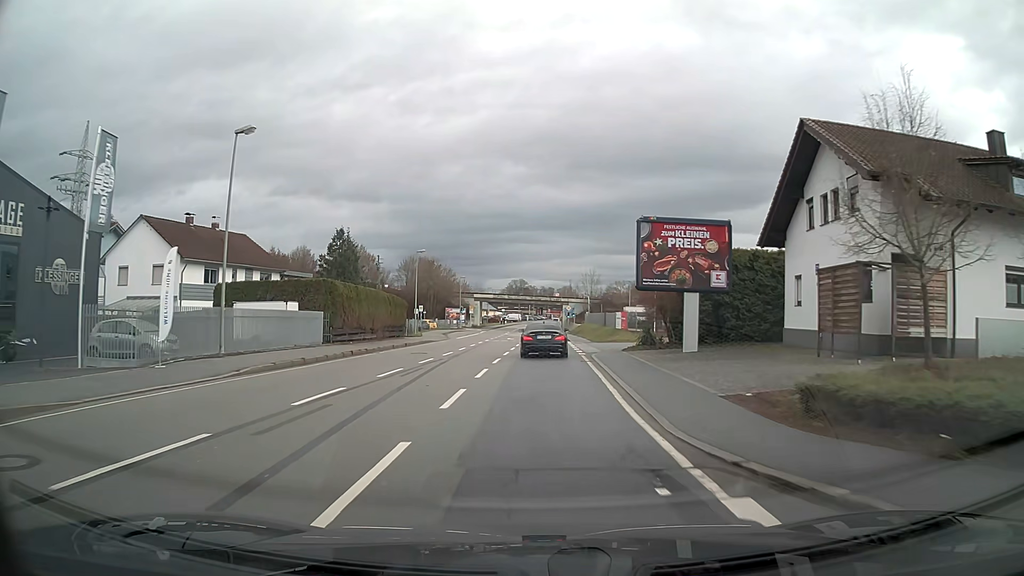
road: primary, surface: asphalt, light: Day
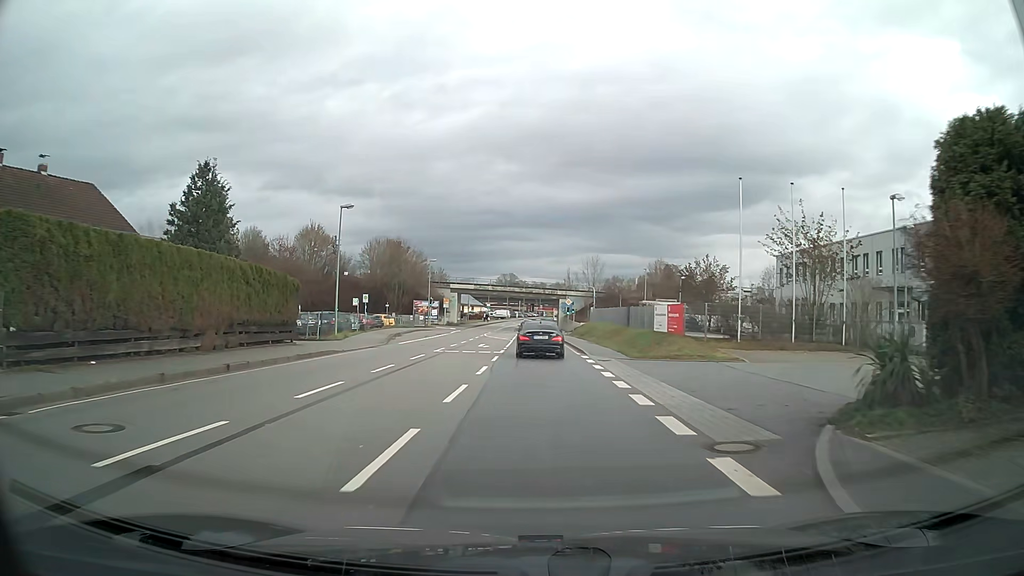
(+0.1, +23.1) m; +1°
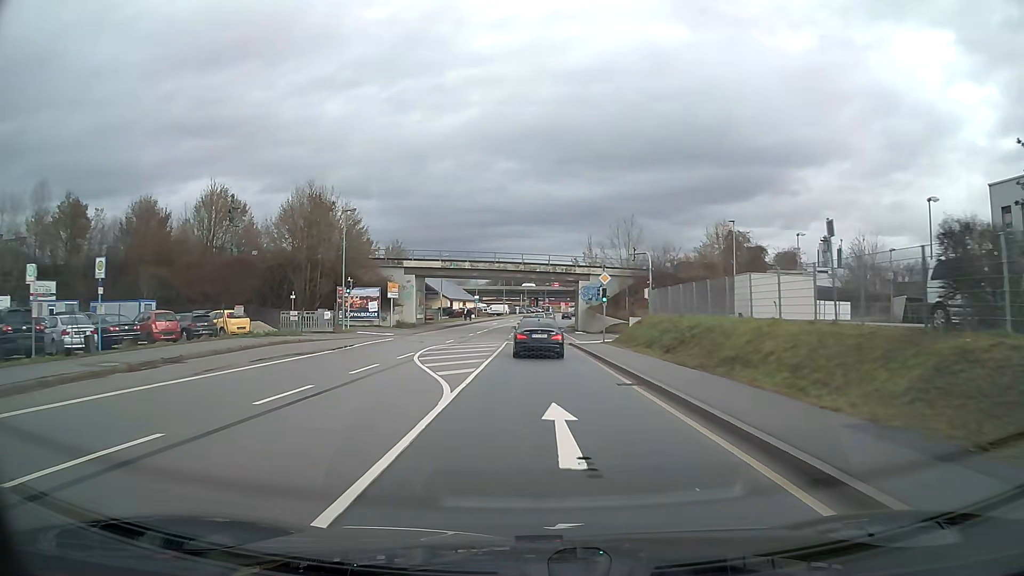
(0.0, +37.8) m; 0°
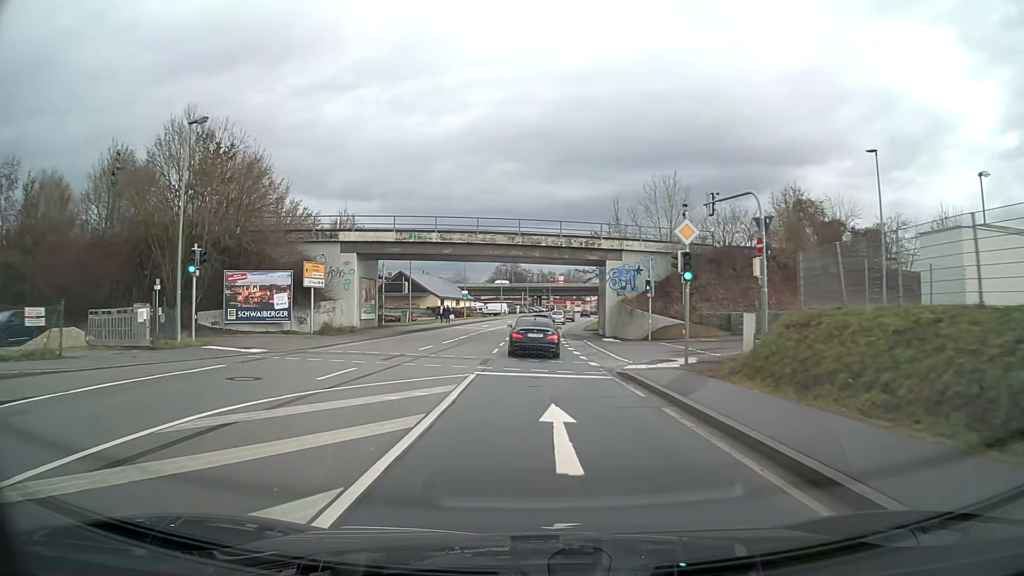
(0.0, +21.7) m; 0°
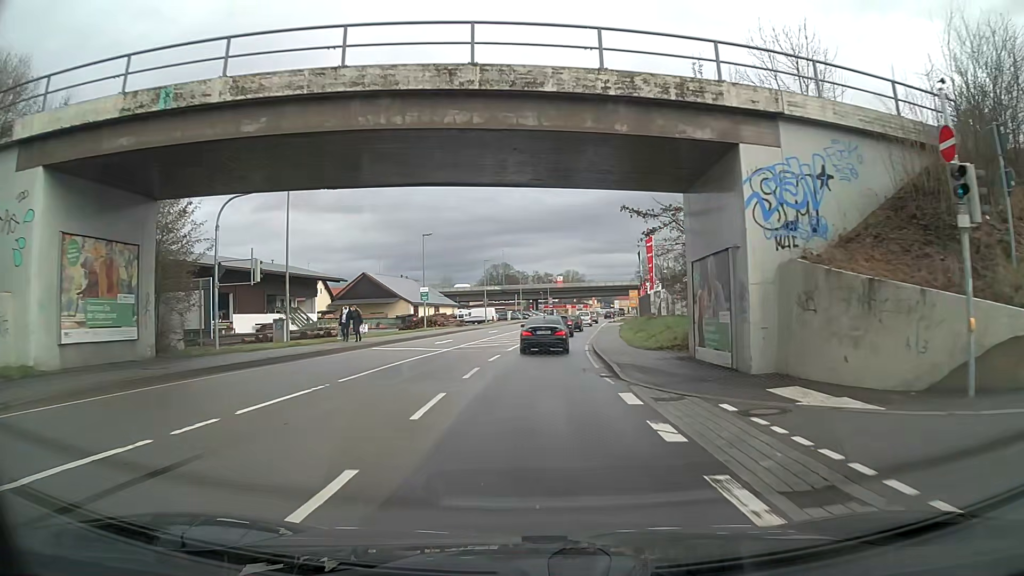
(+0.1, +28.6) m; +1°
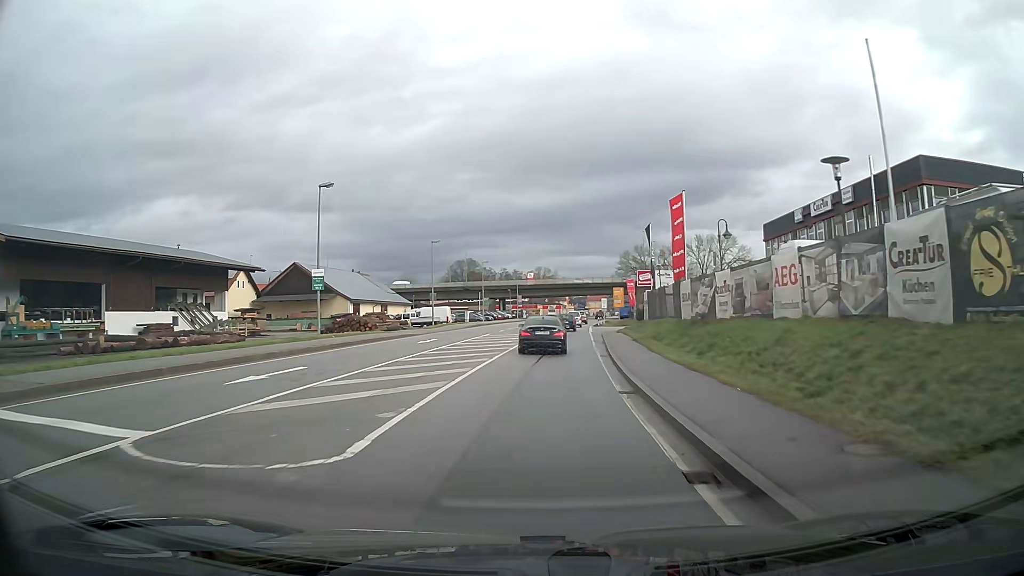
(+0.5, +21.5) m; +3°
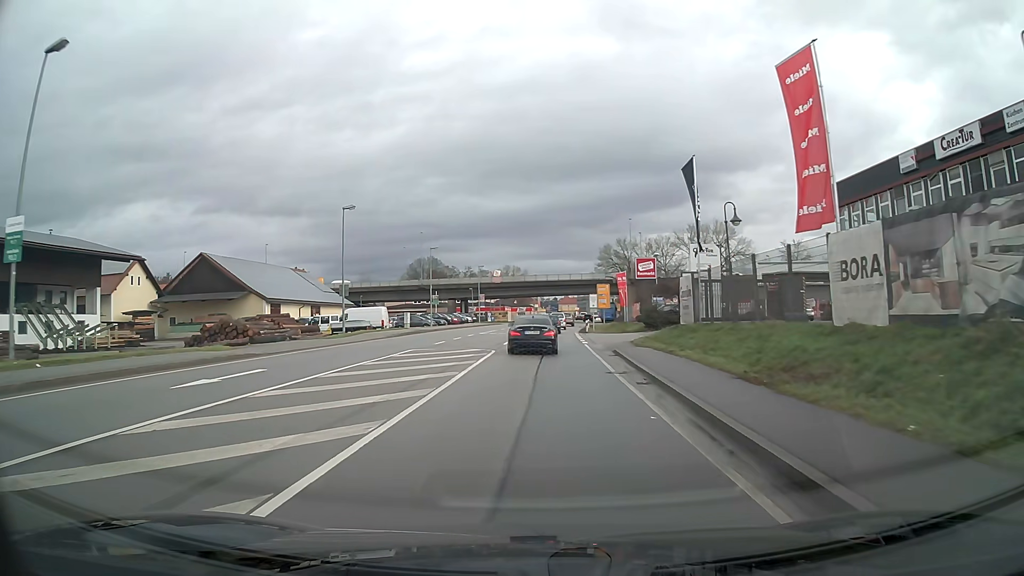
(+0.4, +21.3) m; +2°
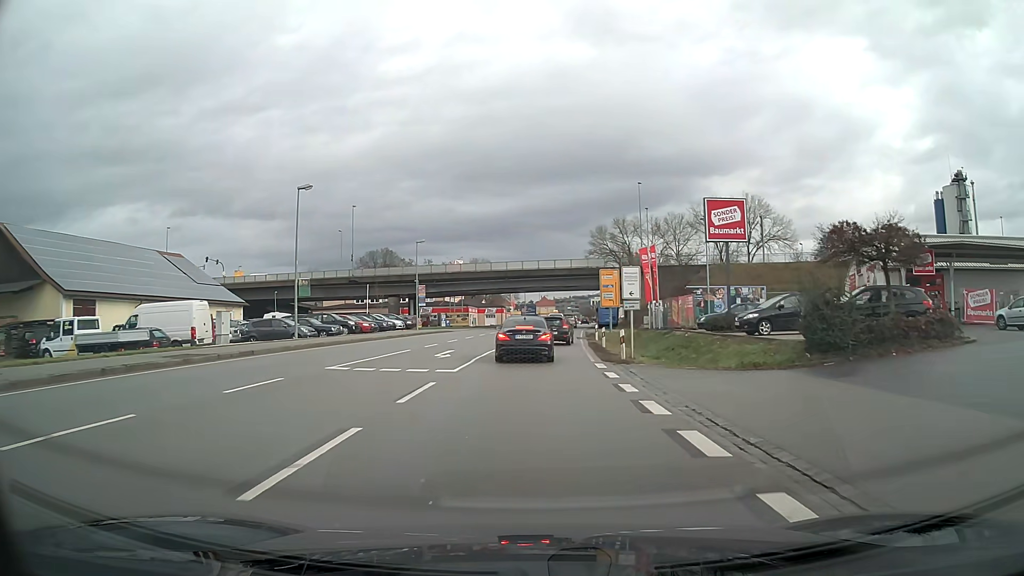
(+0.6, +33.2) m; +2°
(0, +10) (0, +20) (+1, +30) (+1, +40) (+2, +50) (+2, +60) (+3, +70) (+4, +80) (+5, +90) (+6, +100) m
